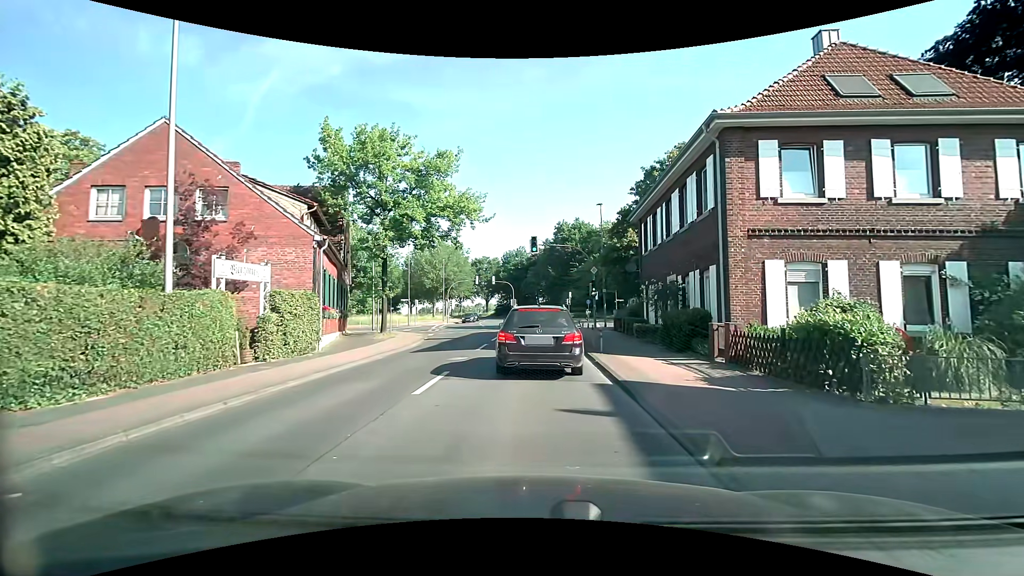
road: tertiary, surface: asphalt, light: Day
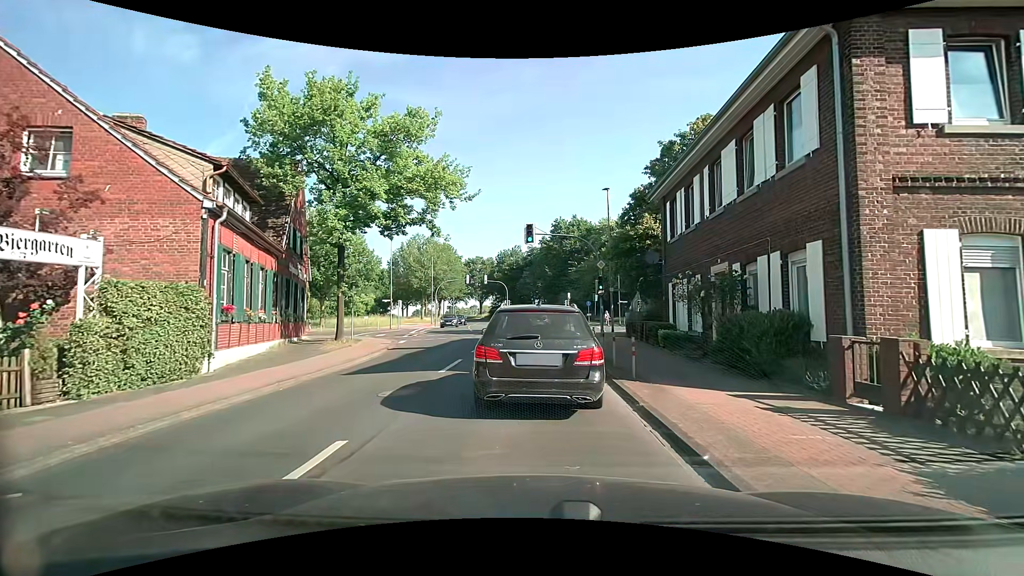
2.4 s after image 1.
(+0.1, +5.9) m; +2°
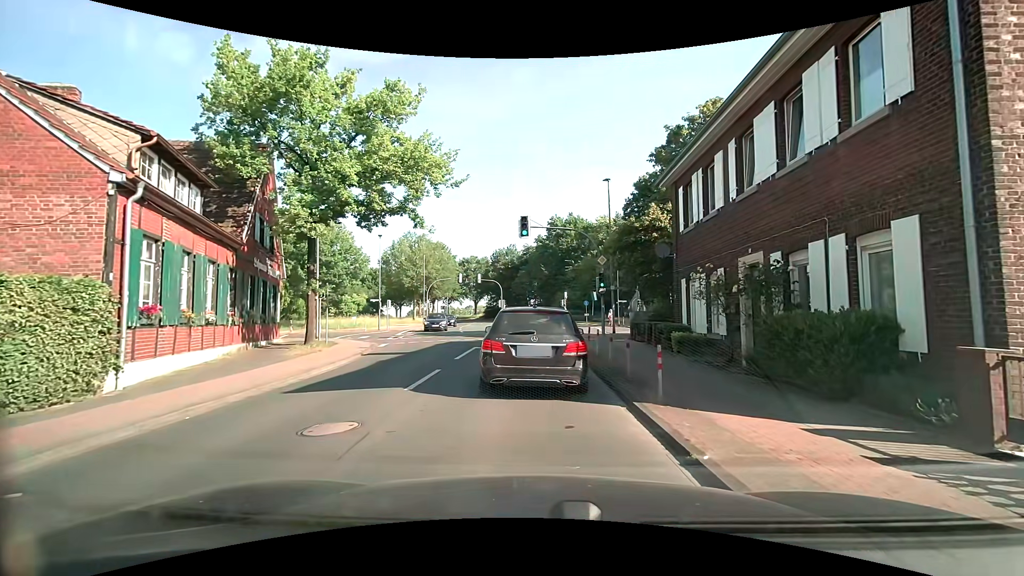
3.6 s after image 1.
(0.0, +2.6) m; 0°
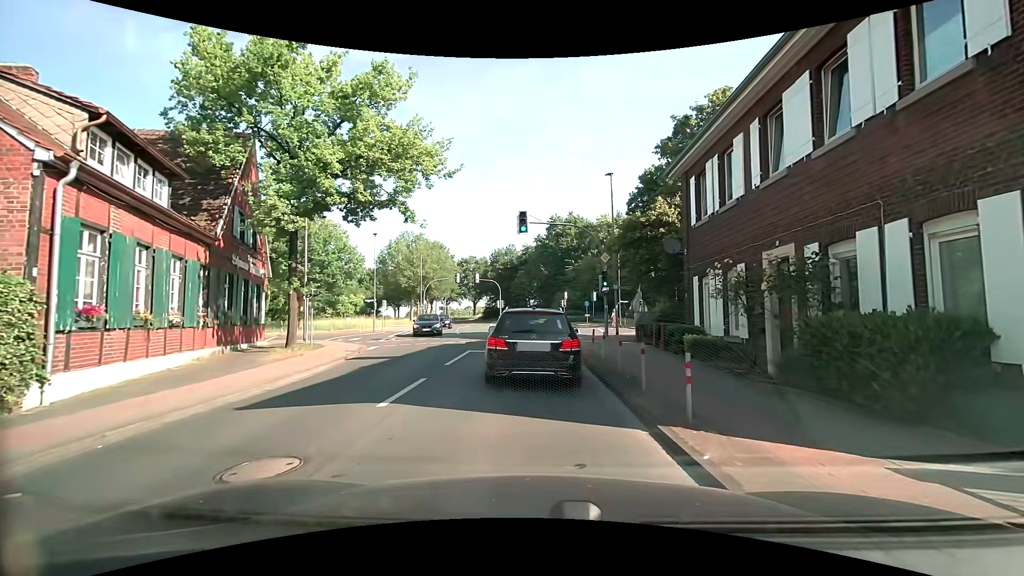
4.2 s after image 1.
(0.0, +1.5) m; -1°
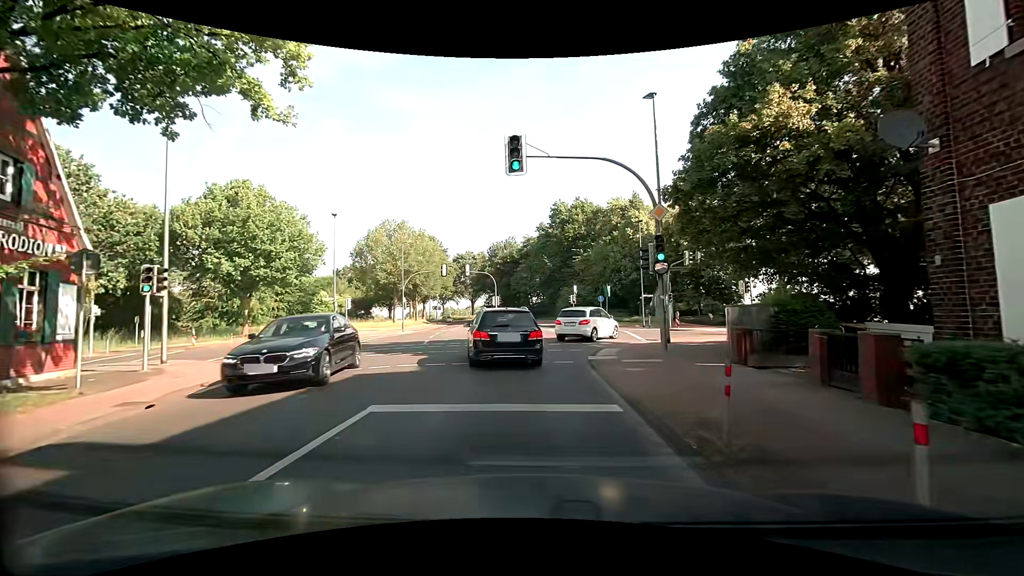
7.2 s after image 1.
(+0.2, +11.5) m; +1°
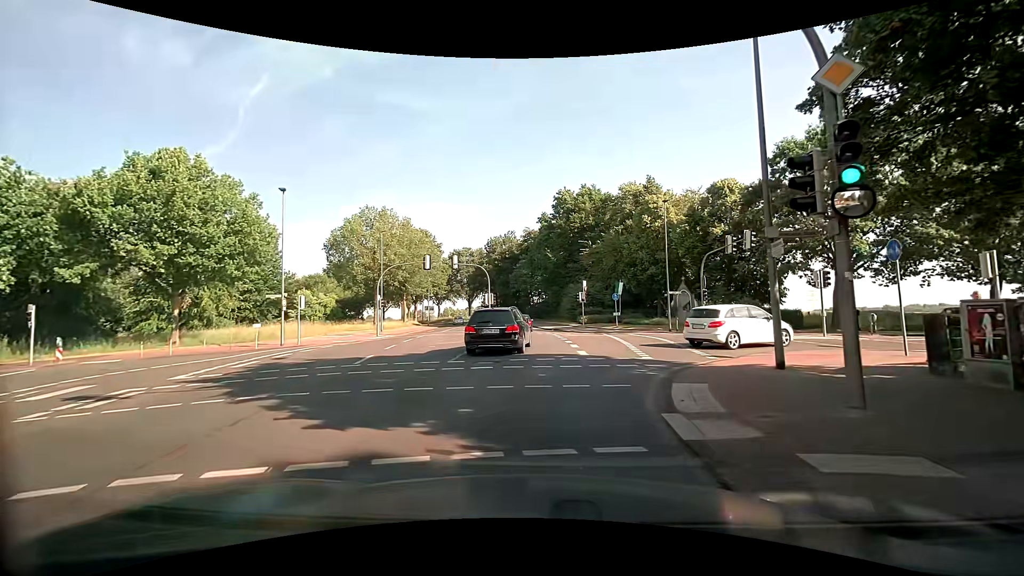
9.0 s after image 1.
(-0.1, +8.9) m; -1°
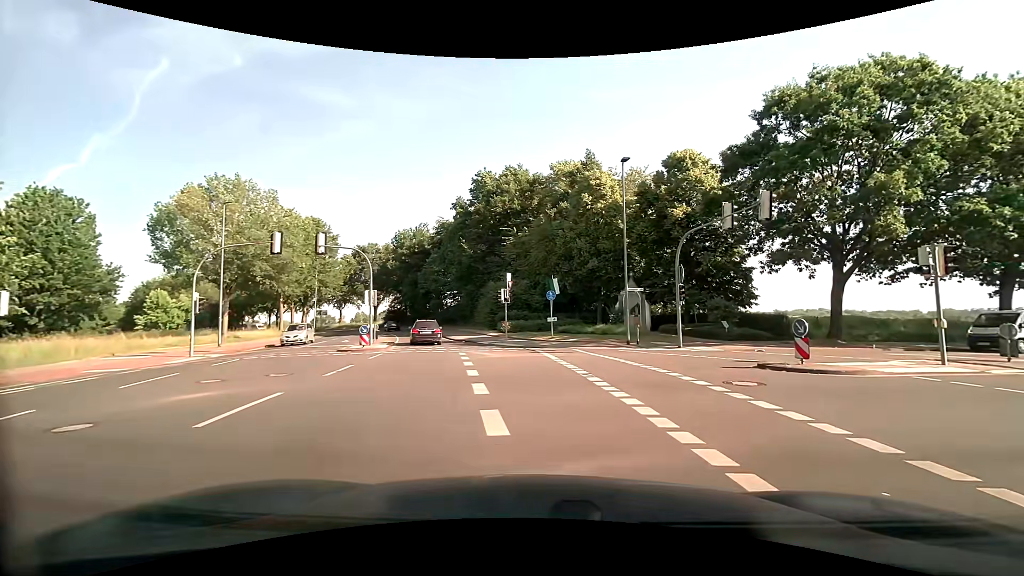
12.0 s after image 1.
(+0.7, +12.8) m; +9°
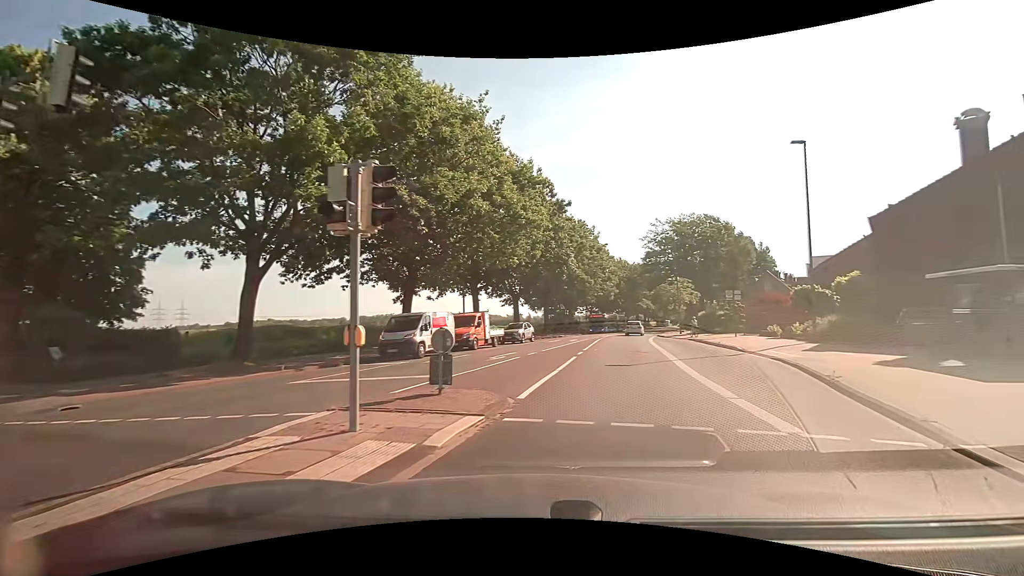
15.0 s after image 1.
(+5.5, +10.3) m; +57°
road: secondary
(+1, +10) (+3, +20) (+5, +30) (+7, +39) (+9, +49) (+12, +59) (+15, +68) (+18, +78) (+21, +87) (+24, +97) m
